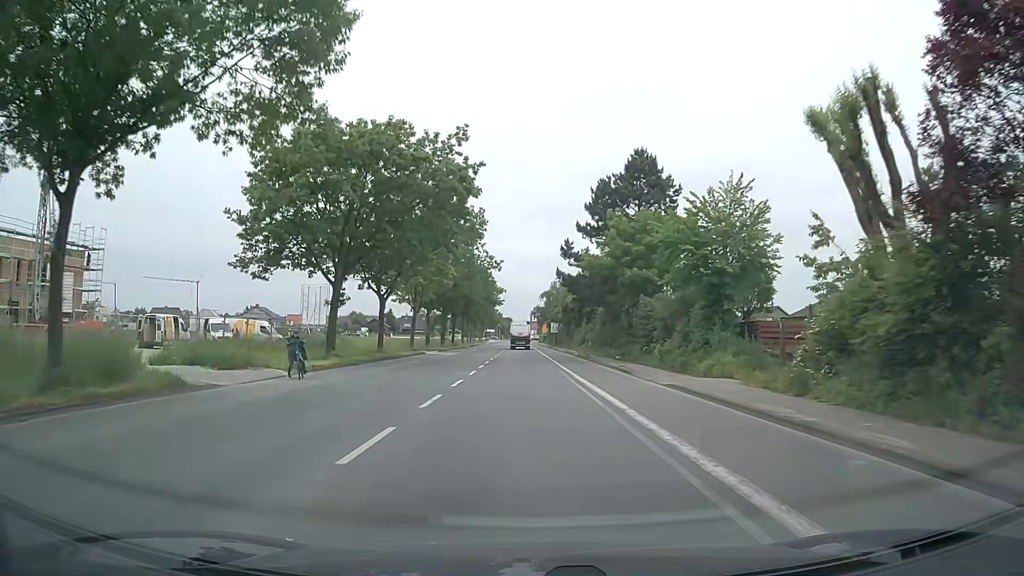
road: secondary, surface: asphalt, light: Day
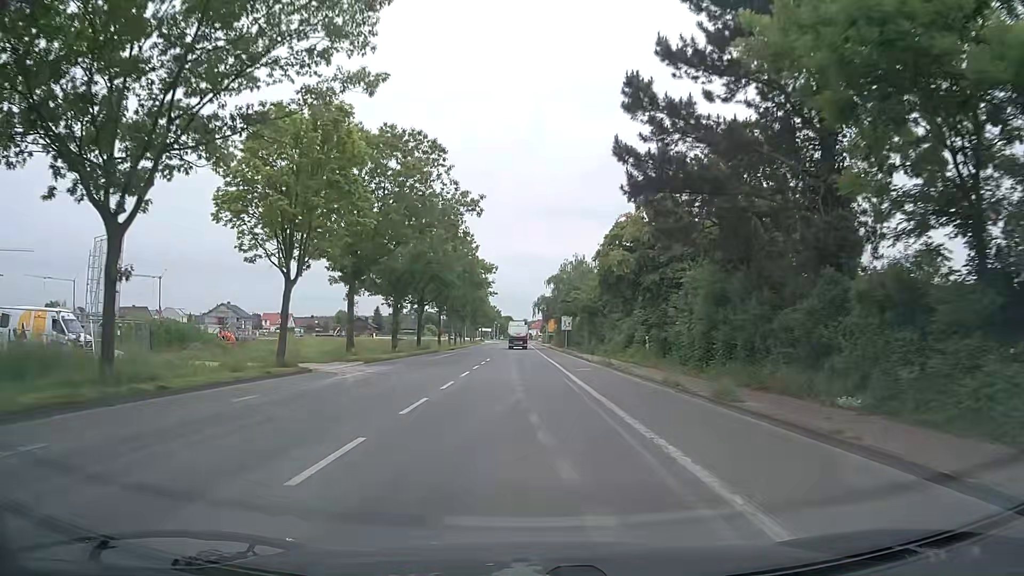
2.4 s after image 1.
(-0.3, +31.0) m; 0°
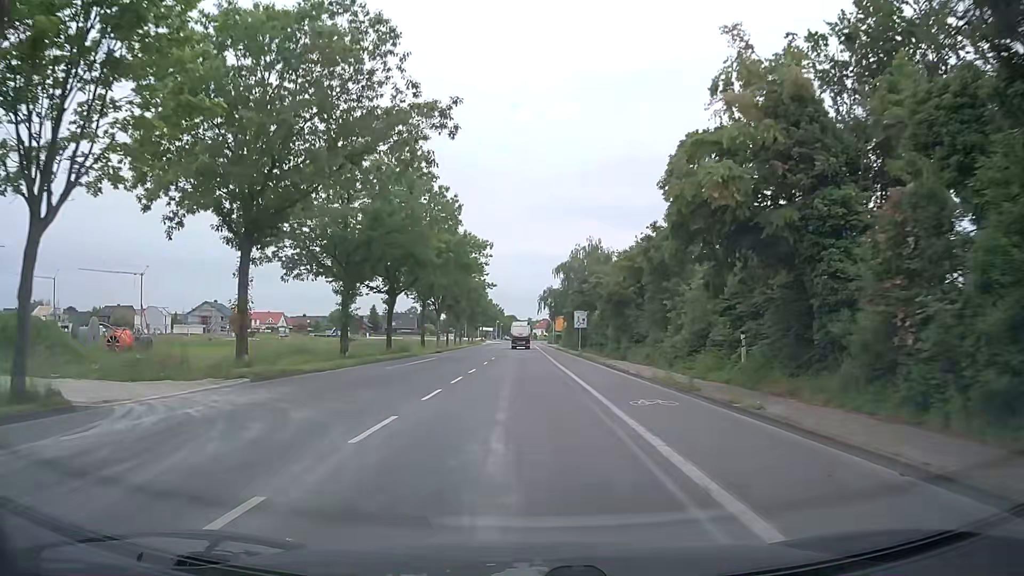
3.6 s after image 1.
(-0.1, +15.5) m; -1°
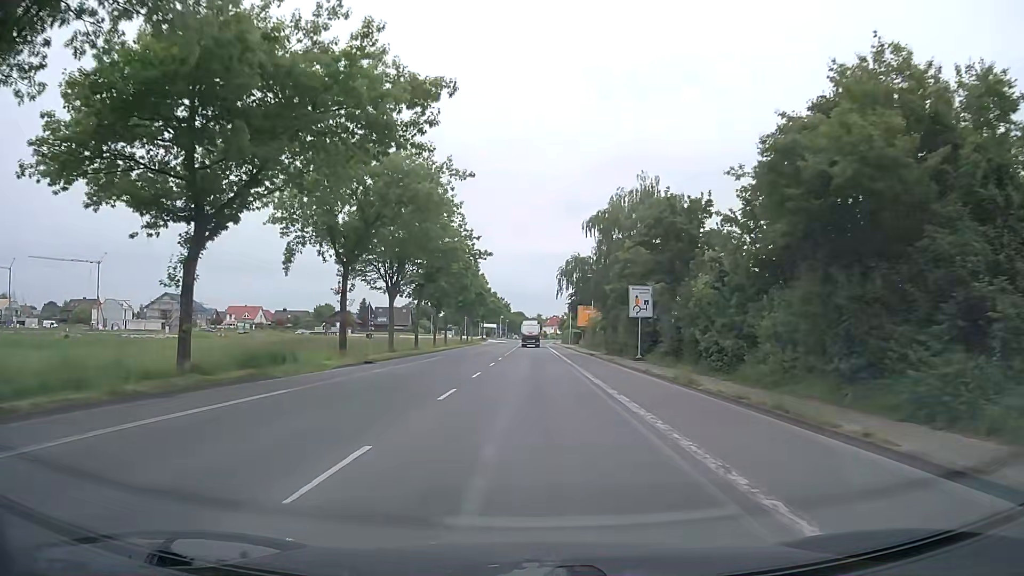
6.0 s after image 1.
(-0.2, +31.0) m; 0°
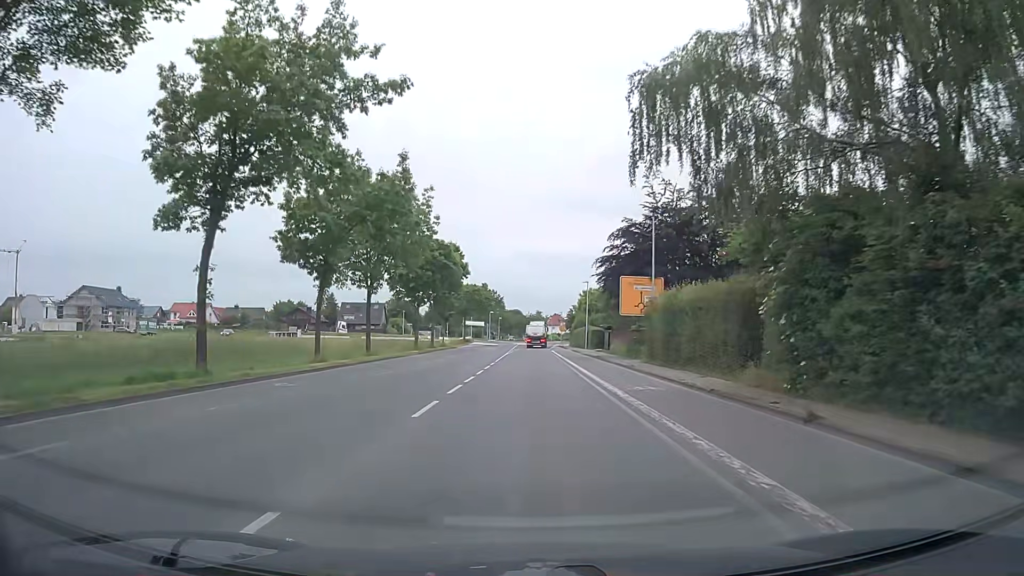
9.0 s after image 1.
(+0.1, +38.8) m; 0°
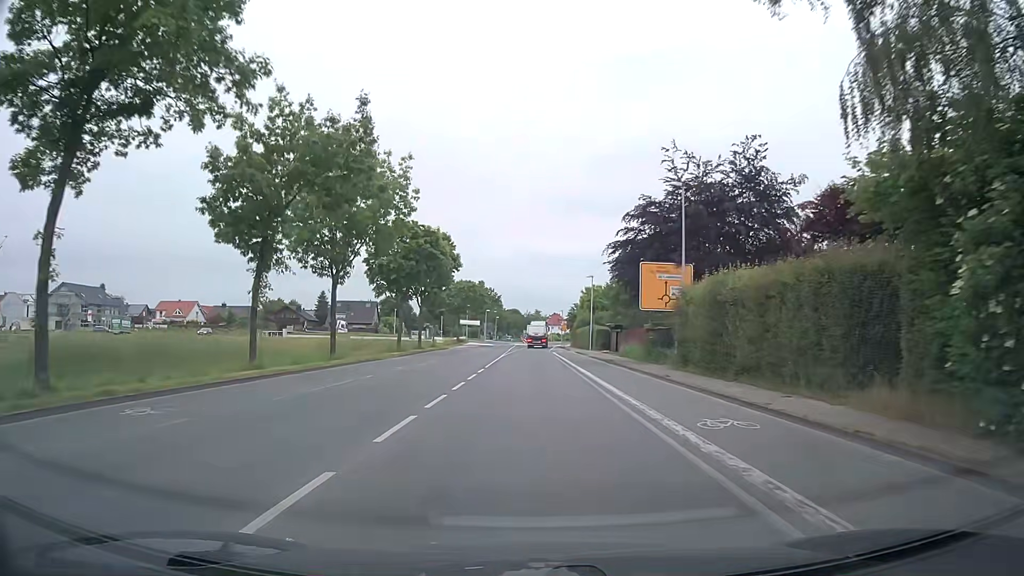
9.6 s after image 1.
(0.0, +7.8) m; 0°
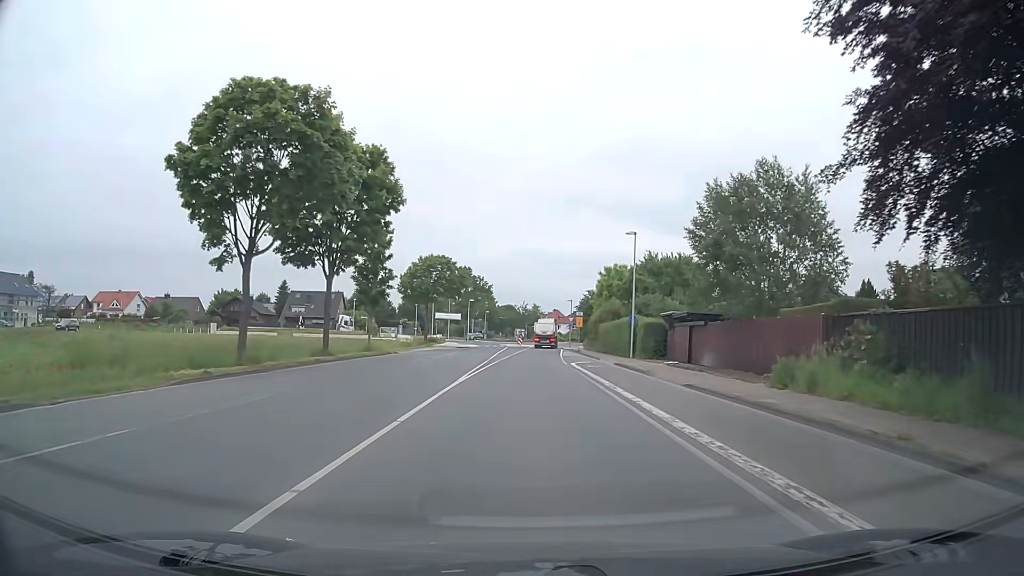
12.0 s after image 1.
(+0.1, +31.1) m; +1°
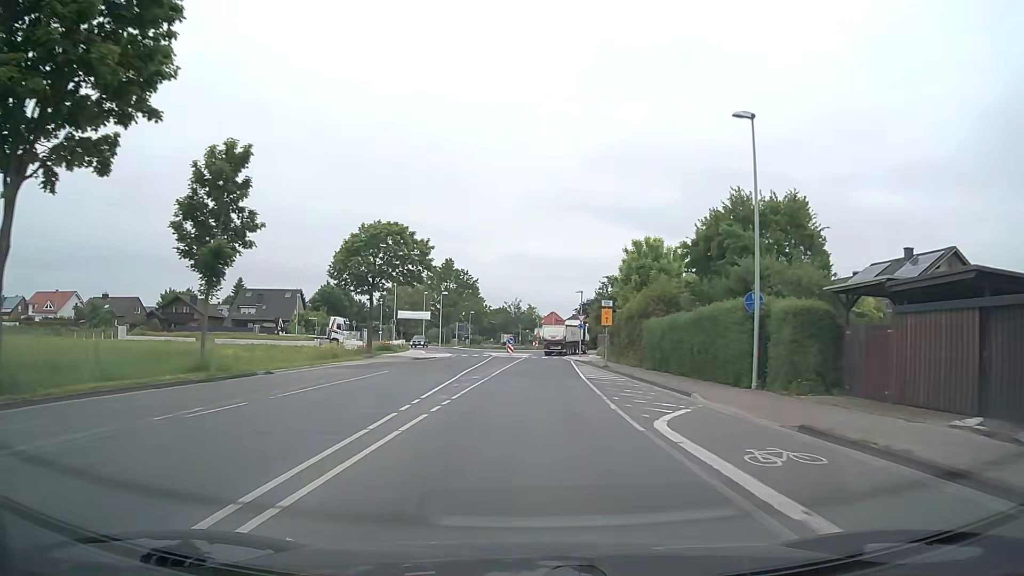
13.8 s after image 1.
(-0.2, +25.4) m; 0°
